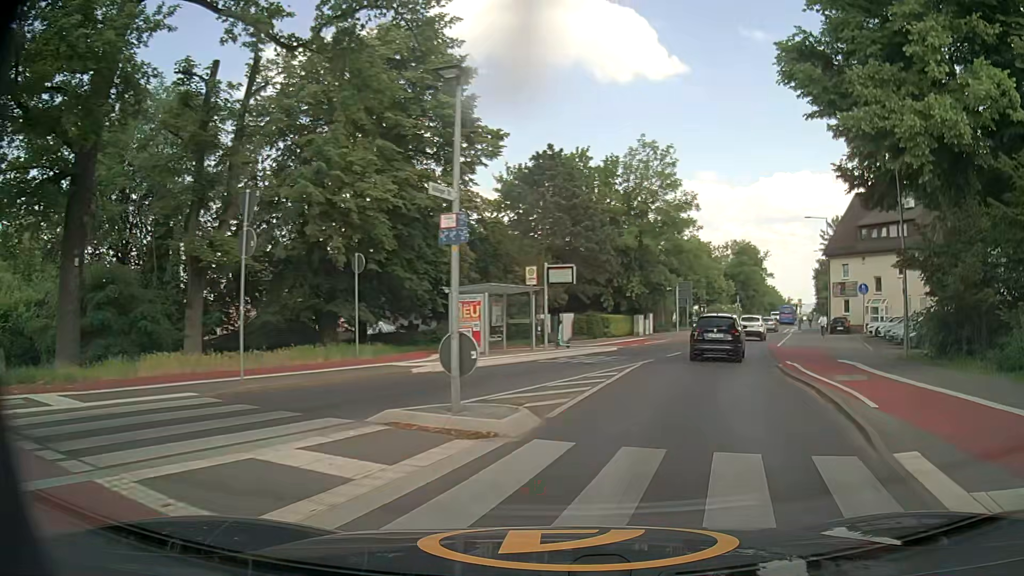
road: secondary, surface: asphalt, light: Day
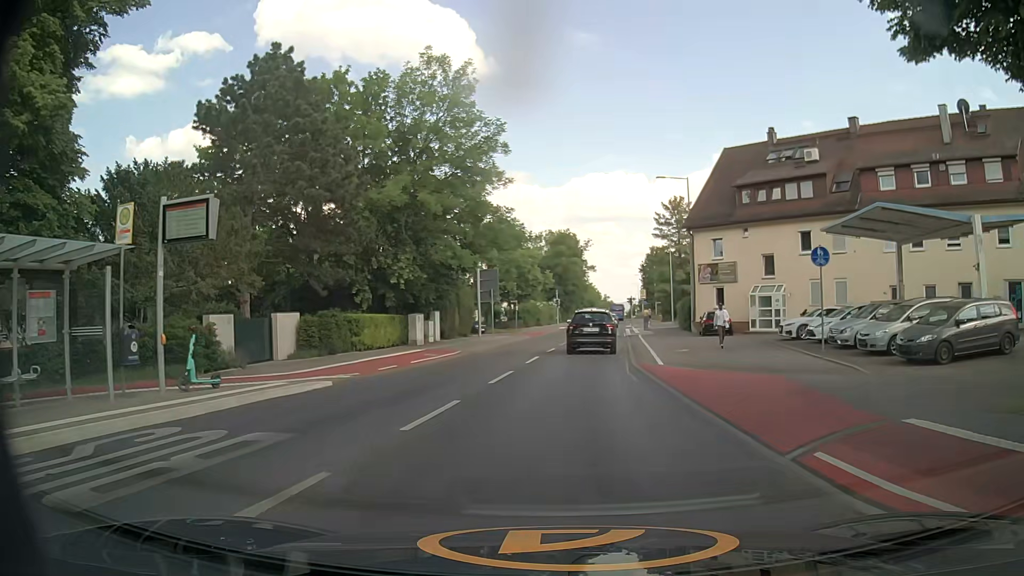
(+3.5, +16.9) m; +17°
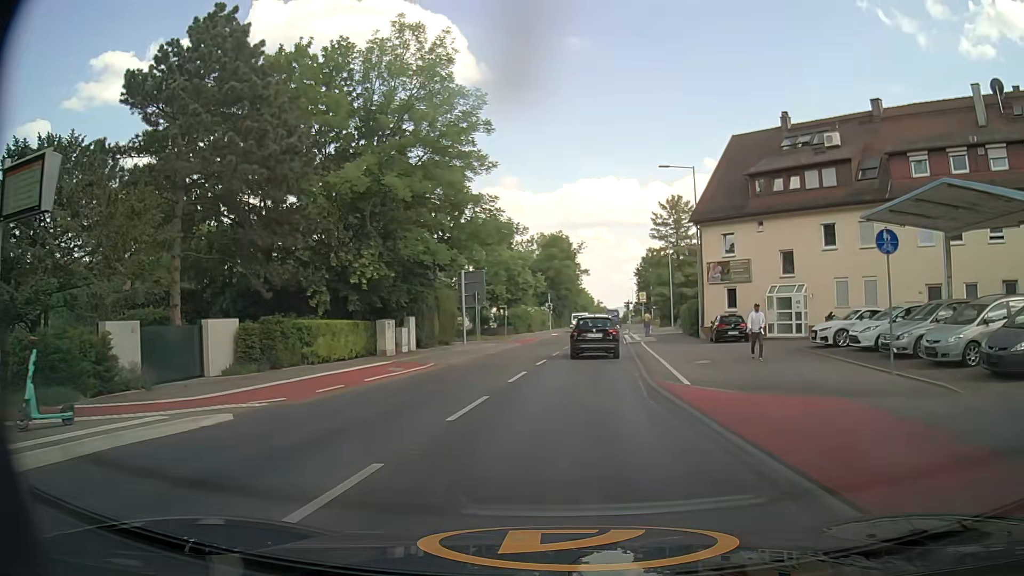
(0.0, +4.7) m; +1°
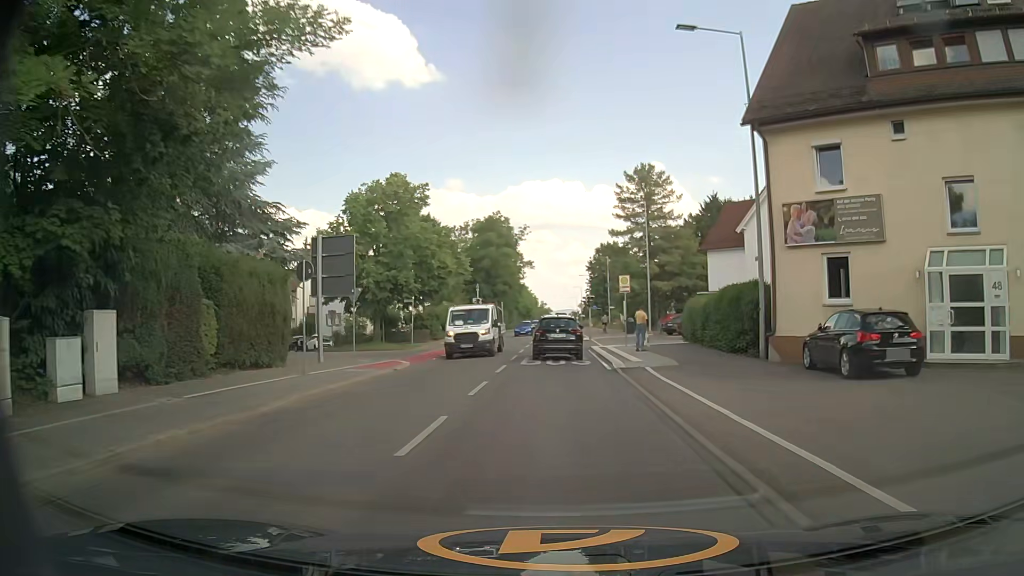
(+0.9, +20.7) m; +5°
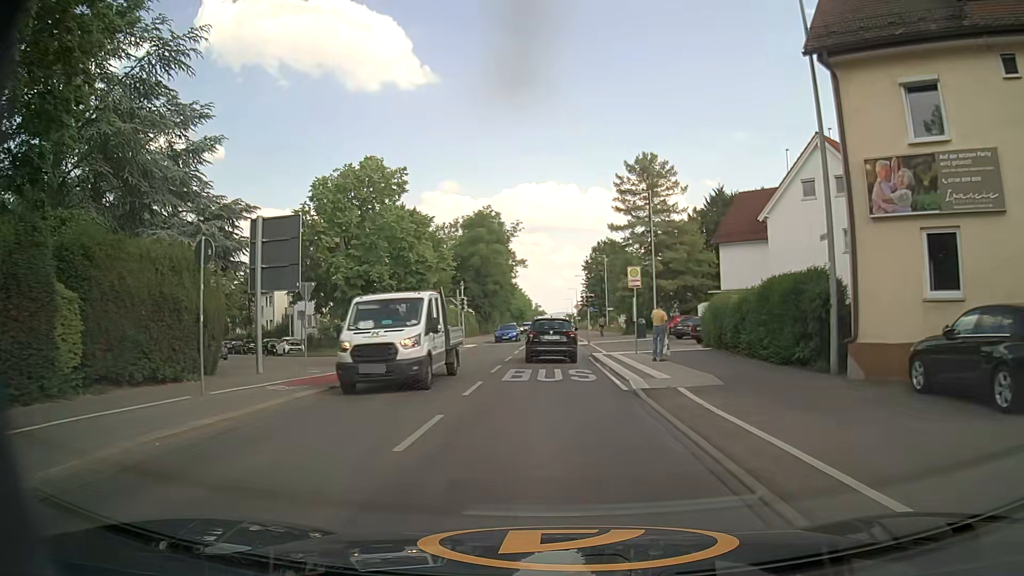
(0.0, +5.7) m; +1°
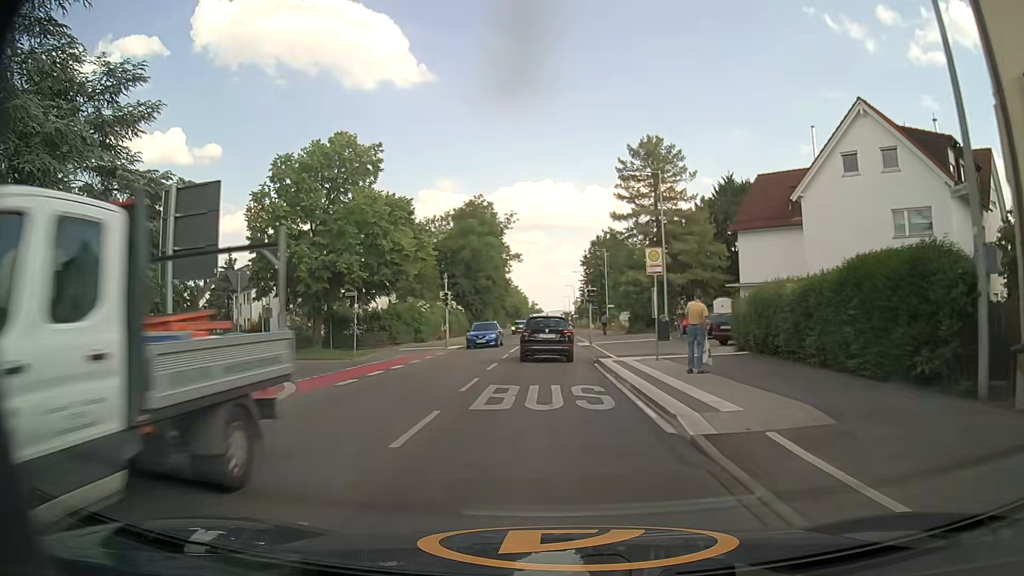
(0.0, +5.7) m; 0°
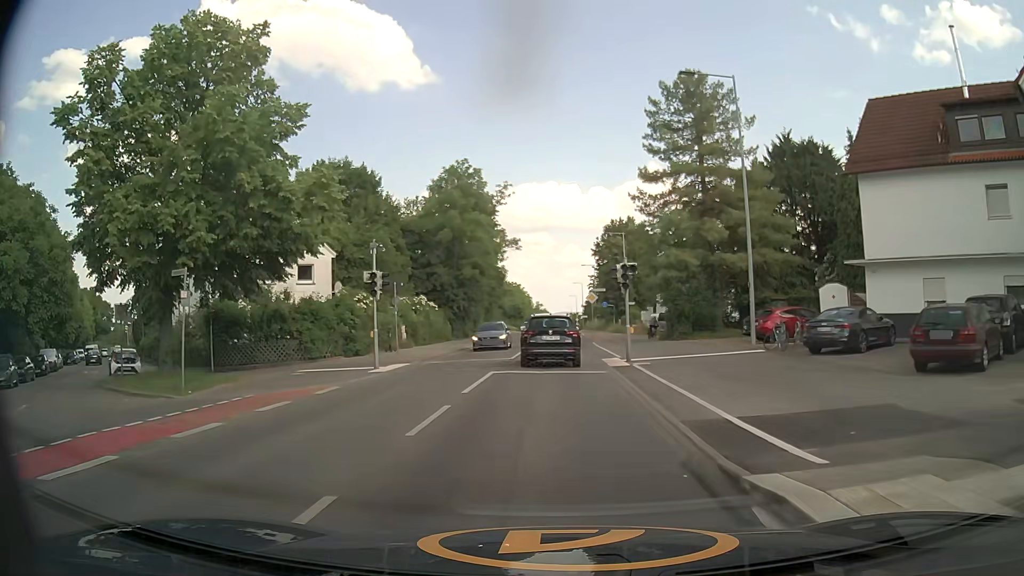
(0.0, +17.0) m; 0°
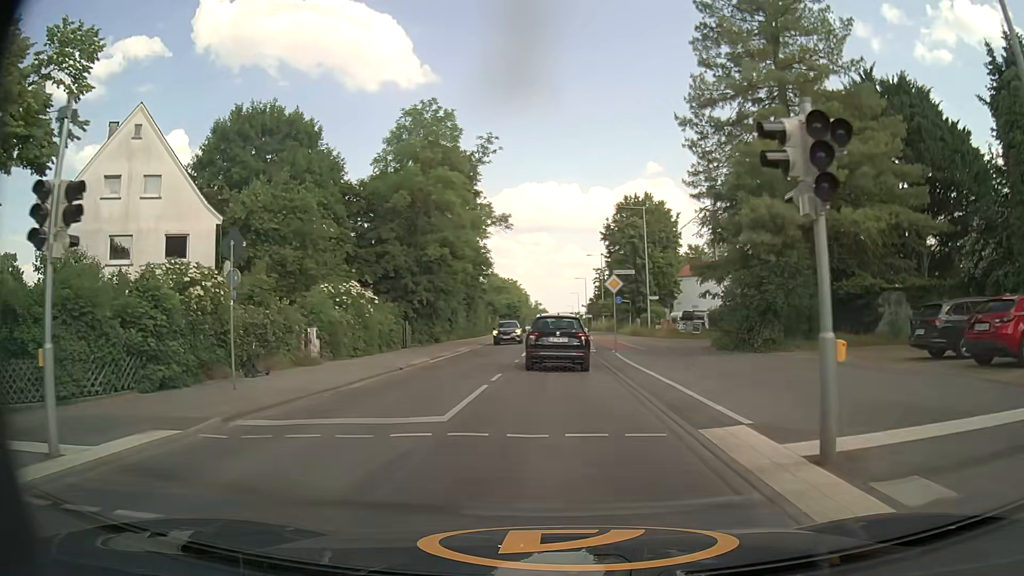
(-0.1, +15.9) m; 0°
(0, +10) (0, +20) (0, +30) (0, +40) (0, +50) (+1, +60) (+1, +70) (+1, +80) (+1, +90) (+1, +100) m
